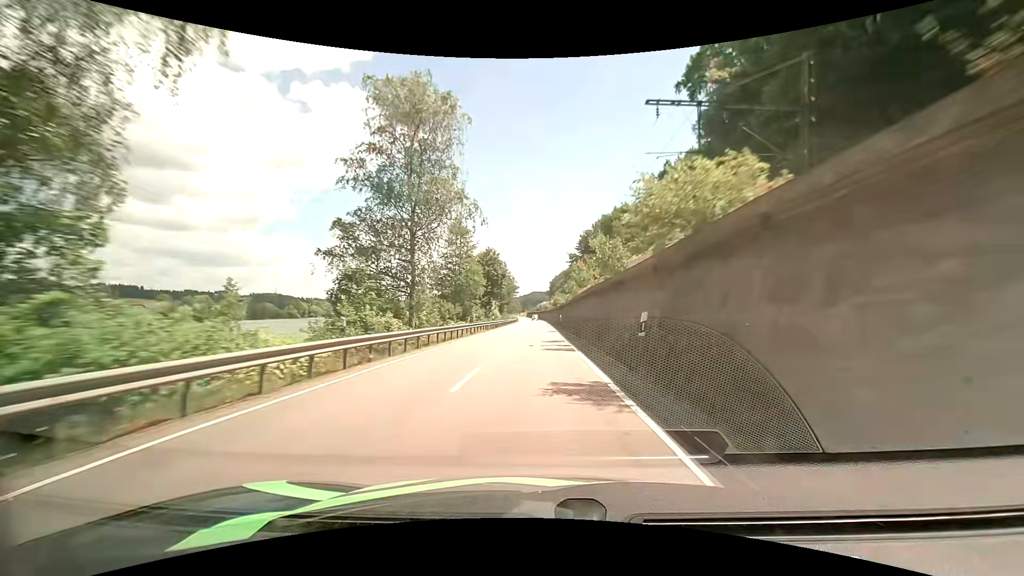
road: primary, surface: asphalt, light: Day
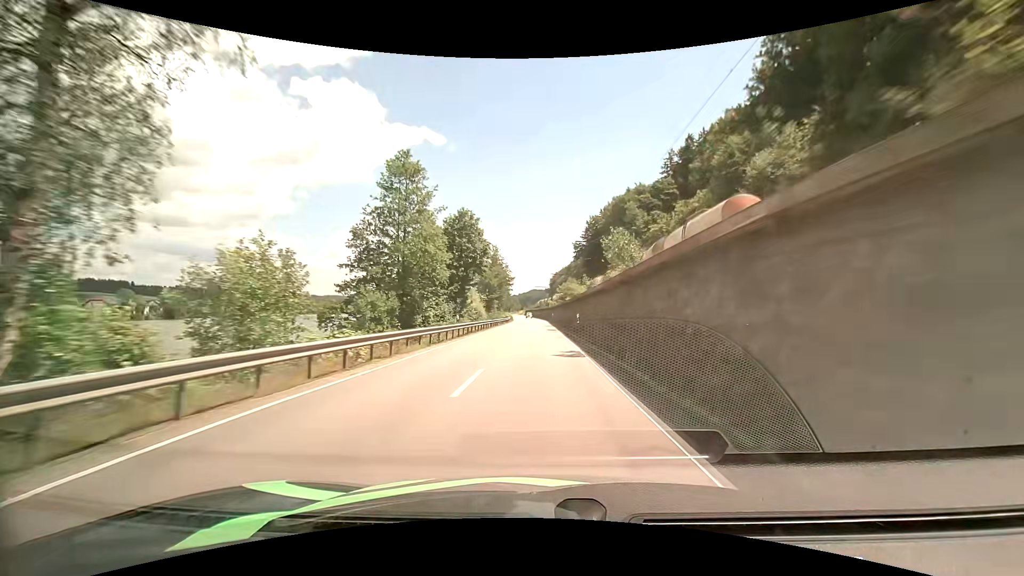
(-0.1, +24.4) m; 0°
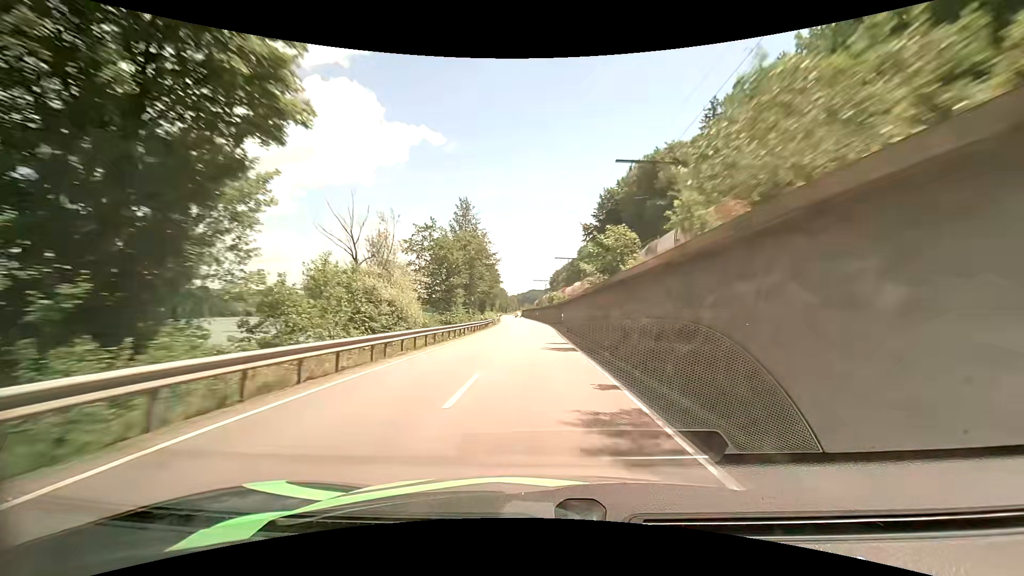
(0.0, +36.7) m; 0°
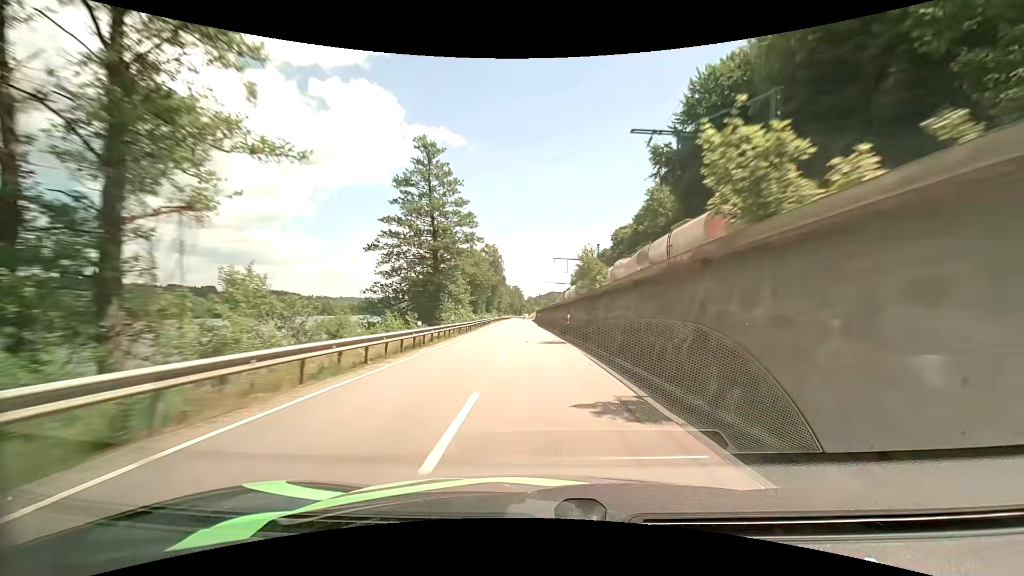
(-1.0, +62.5) m; -2°
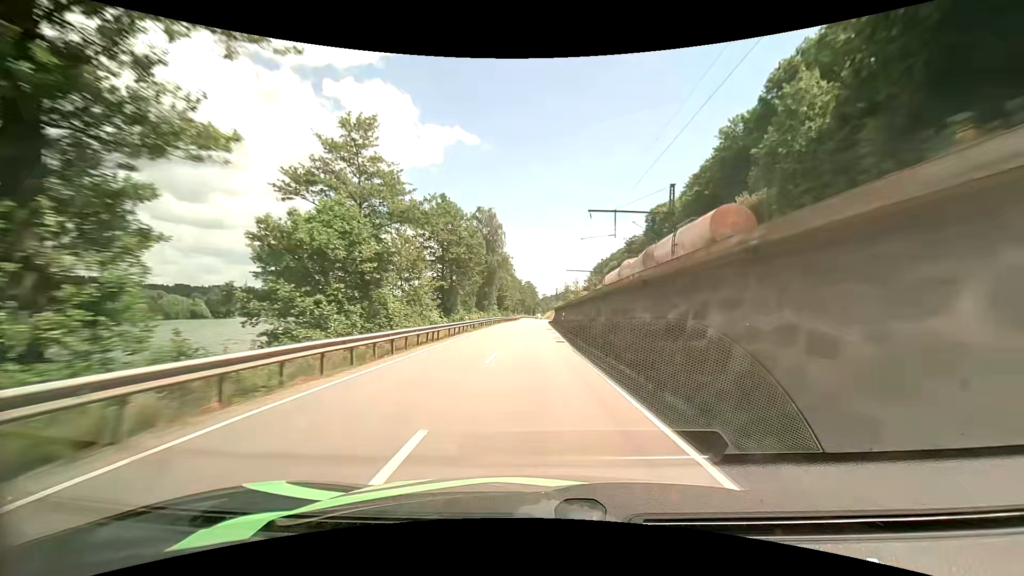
(-0.8, +38.6) m; -2°
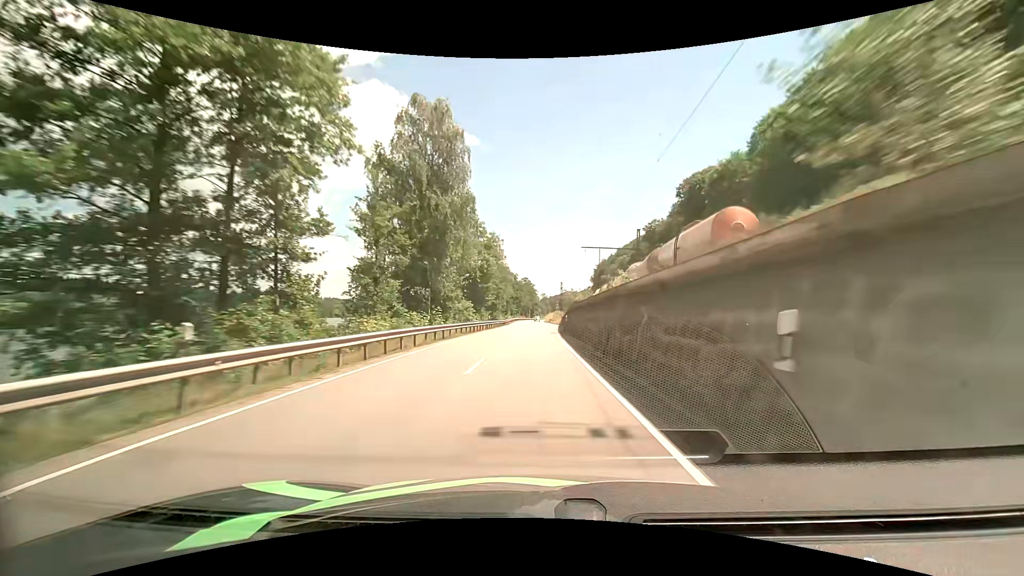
(-0.1, +38.6) m; 0°
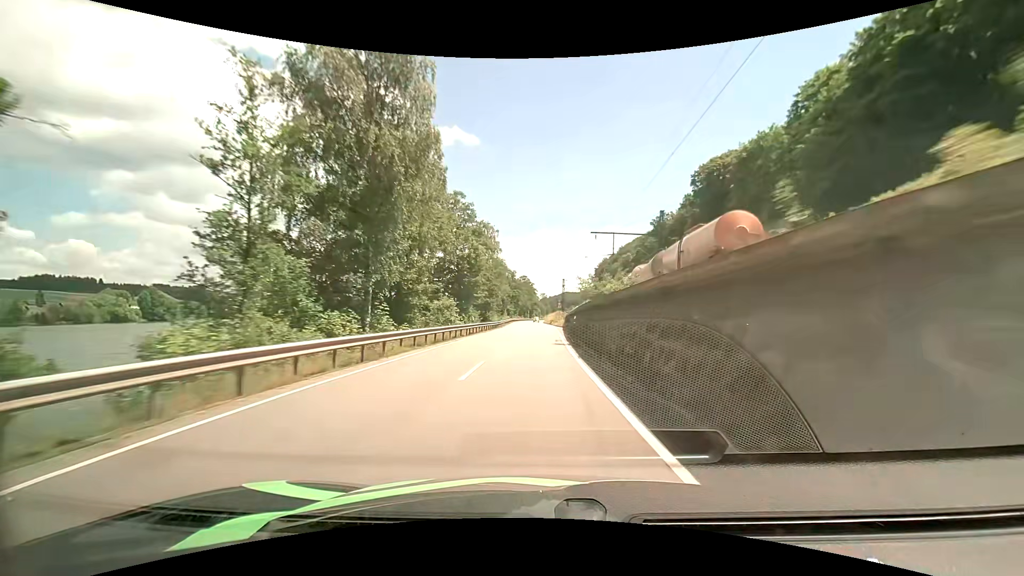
(0.0, +12.6) m; 0°
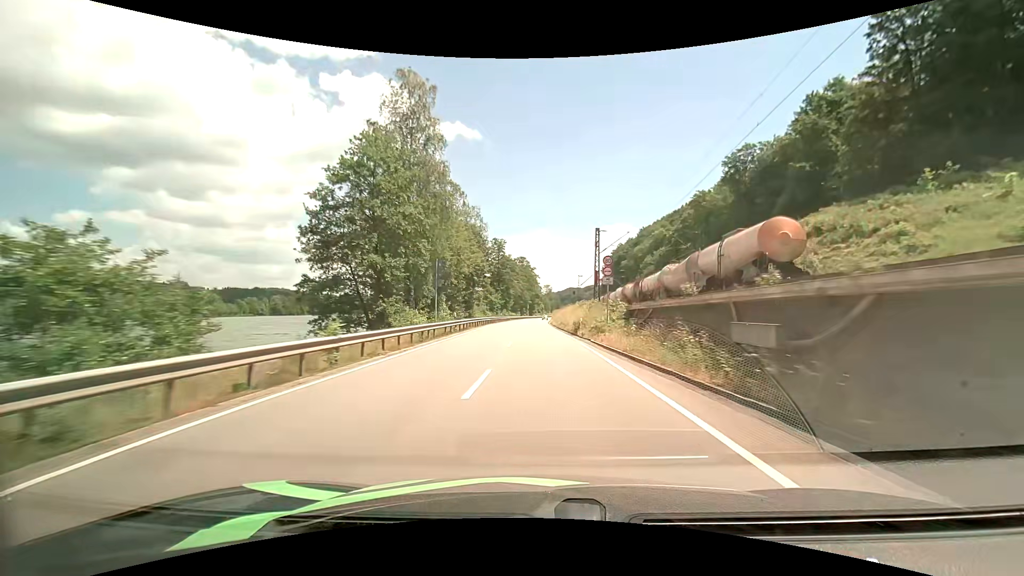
(+0.4, +62.1) m; 0°
(0, +10) (0, +20) (0, +30) (0, +40) (0, +50) (0, +60) (0, +70) (0, +80) (0, +90) (0, +100) m
